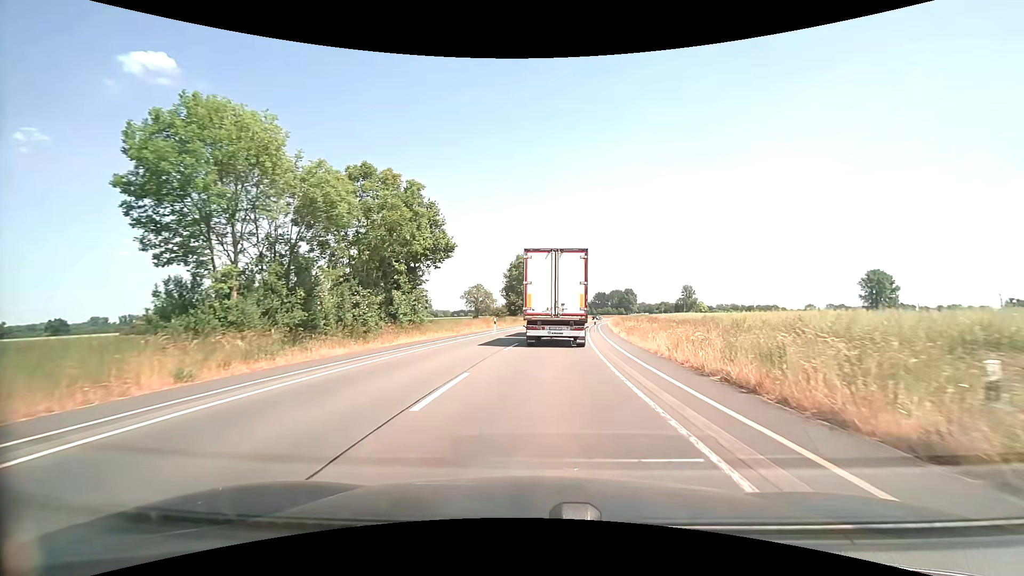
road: secondary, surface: asphalt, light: Day
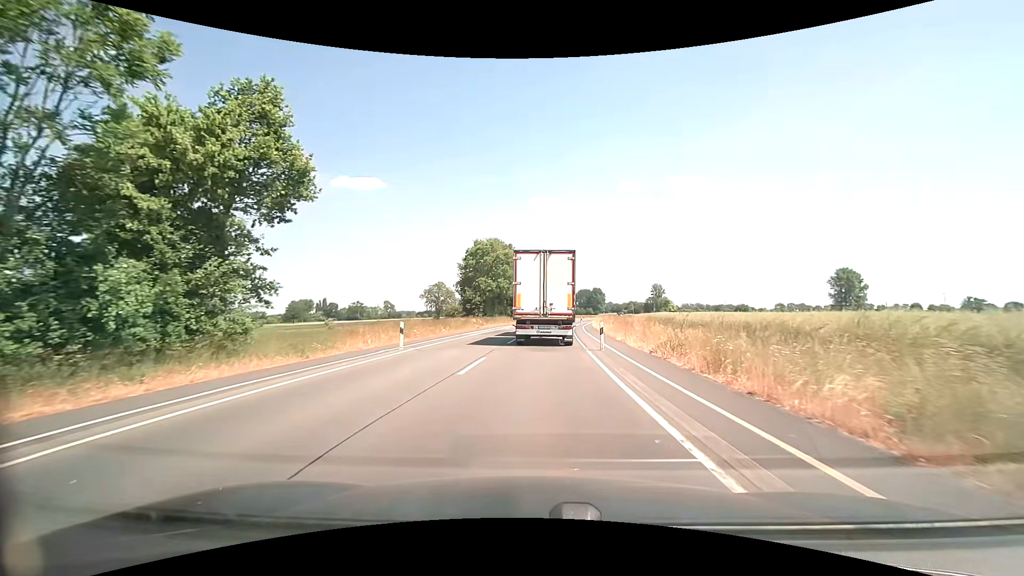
(+0.7, +19.7) m; +4°
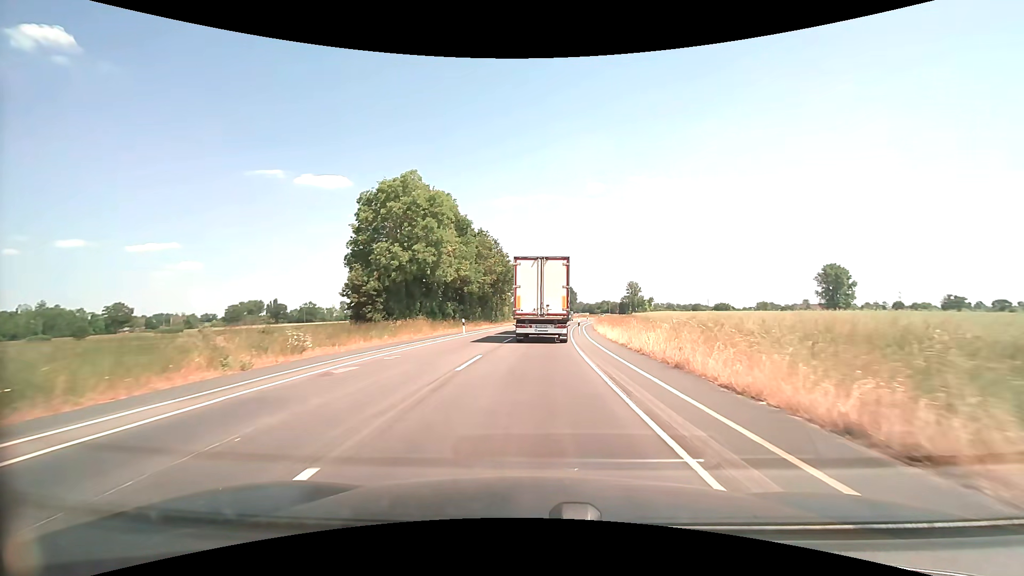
(+1.2, +35.4) m; +3°
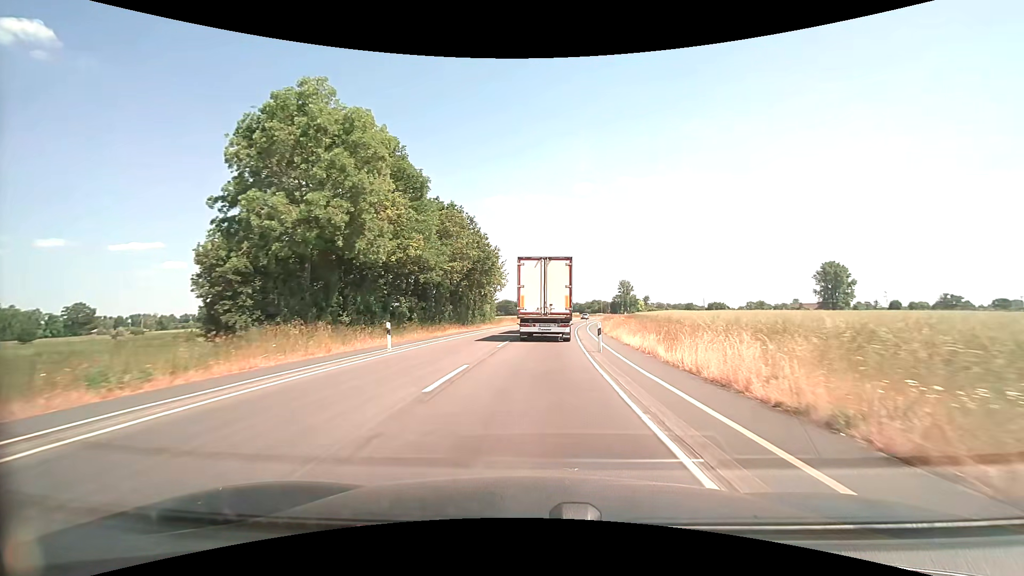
(+0.1, +15.5) m; +1°
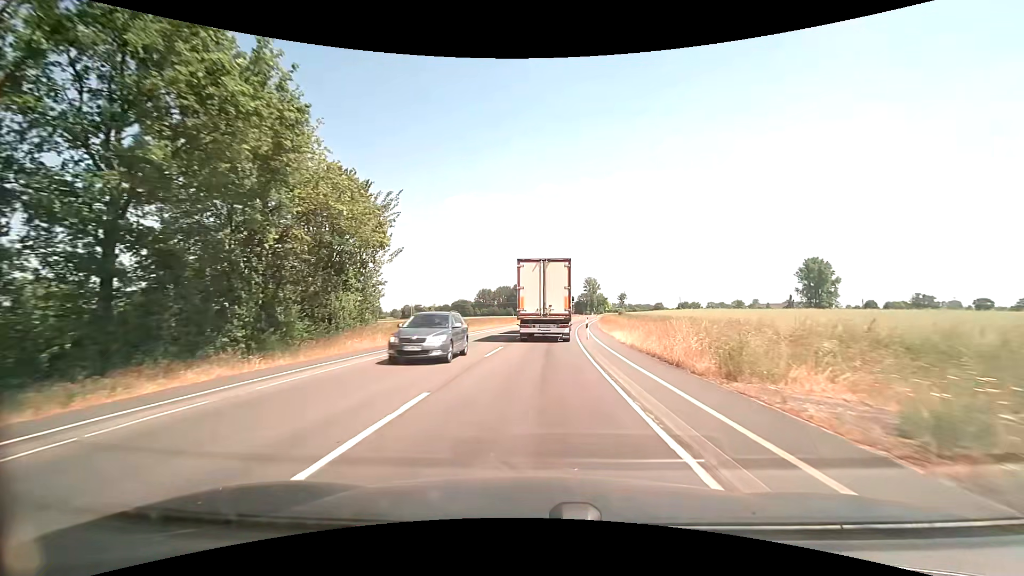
(+1.7, +40.5) m; +5°
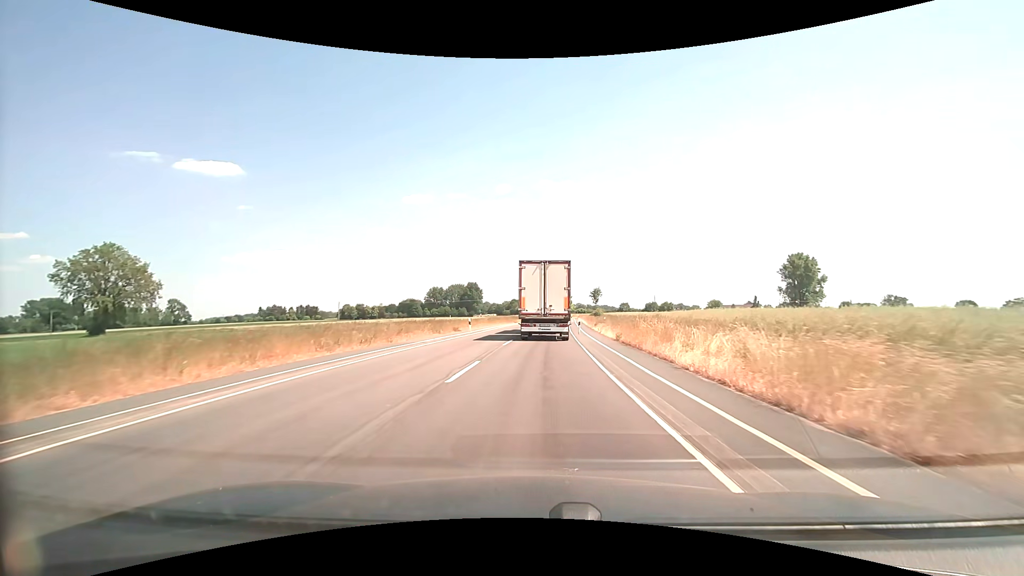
(+1.7, +42.4) m; +5°
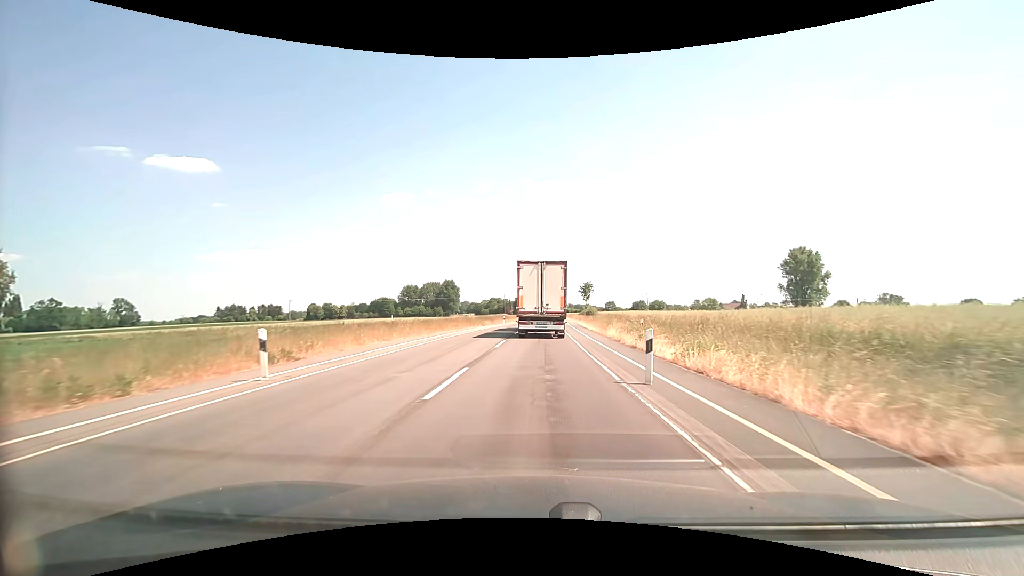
(+0.5, +26.0) m; +2°
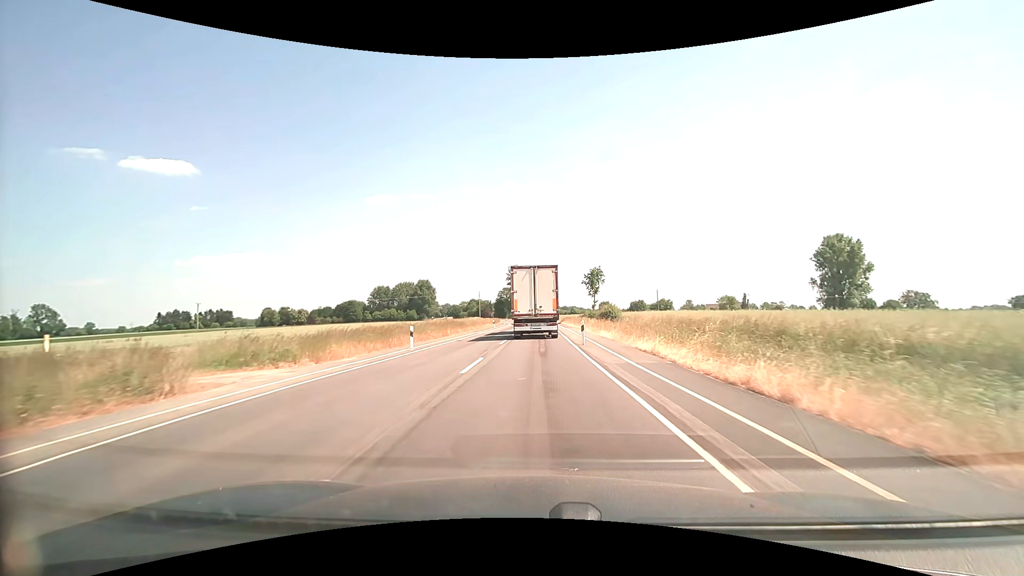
(+0.8, +43.9) m; +2°
(0, +10) (0, +20) (0, +30) (0, +40) (0, +50) (0, +60) (0, +70) (0, +80) (0, +90) (0, +100) m
